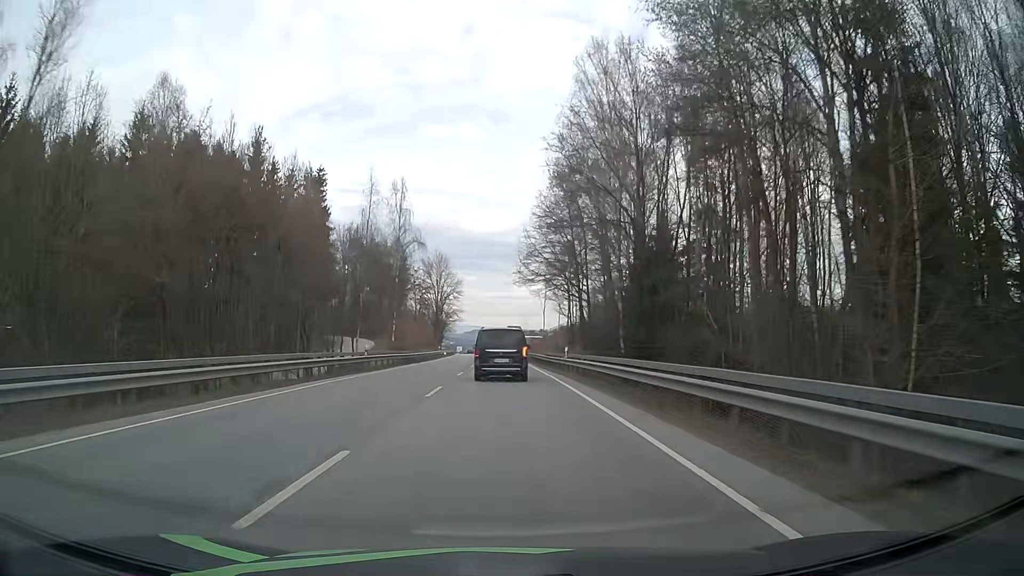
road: primary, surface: asphalt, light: Day
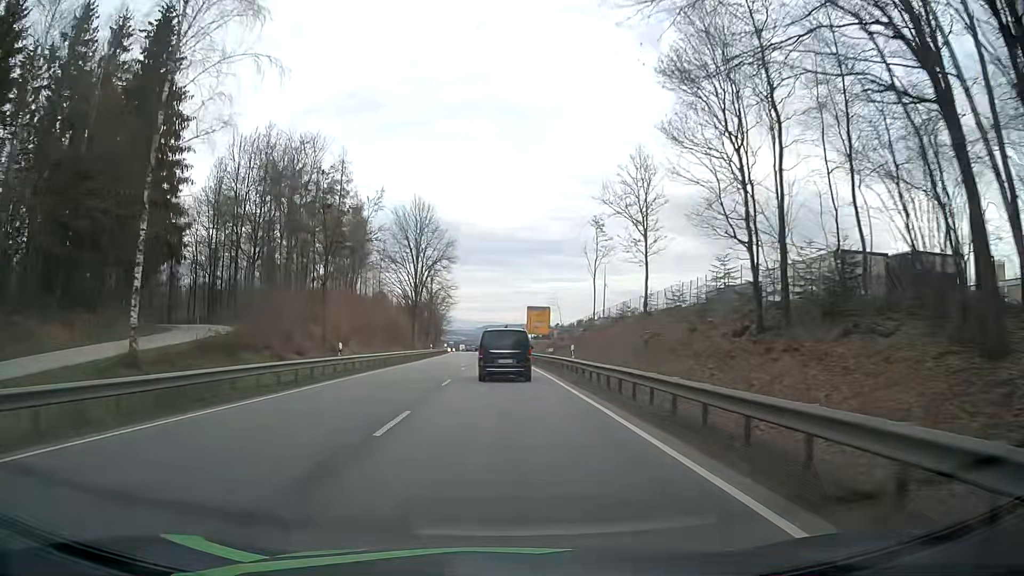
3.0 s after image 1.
(-0.5, +55.6) m; -1°
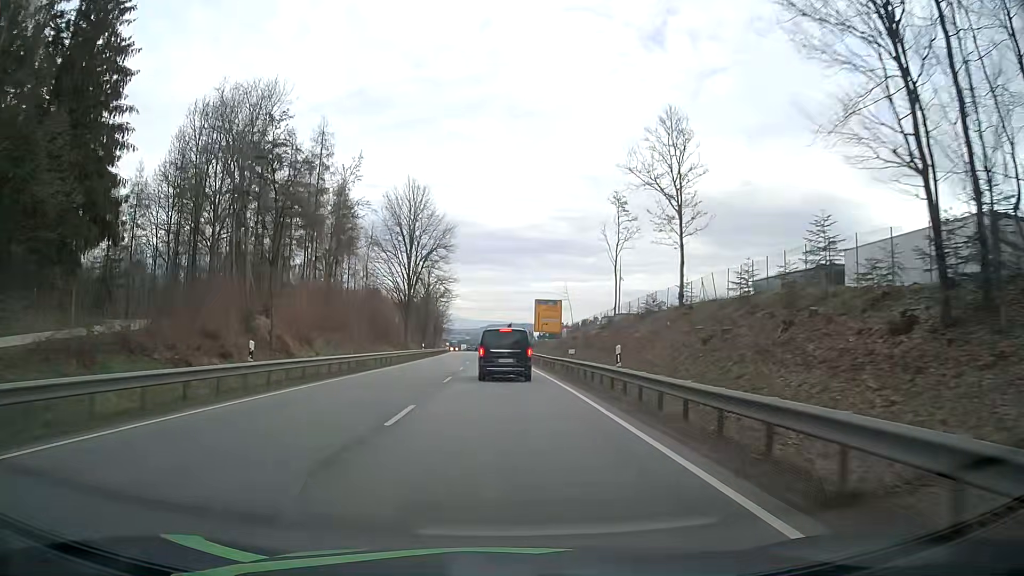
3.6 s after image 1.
(-0.1, +11.0) m; -1°
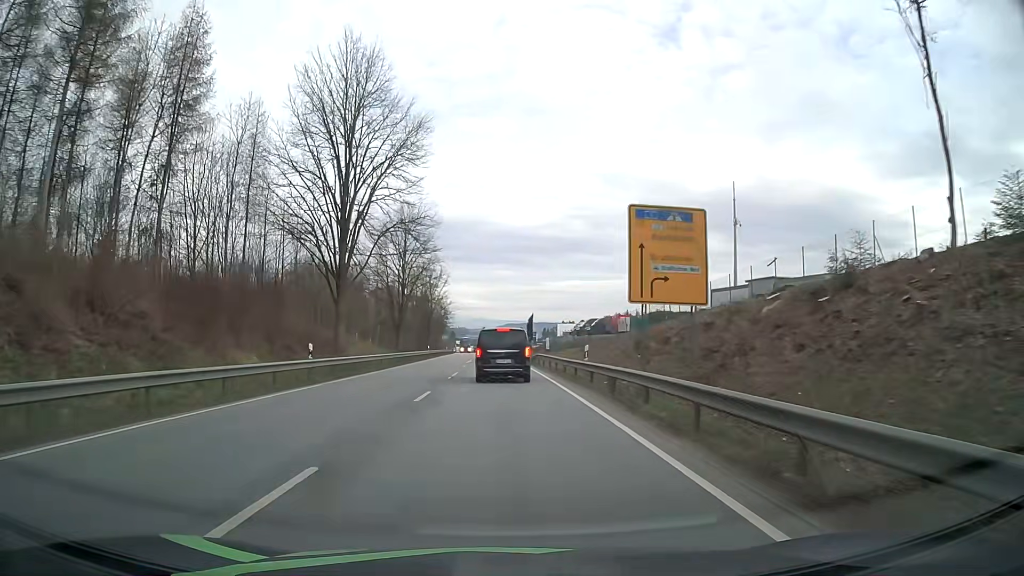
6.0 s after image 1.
(-0.2, +44.0) m; -1°
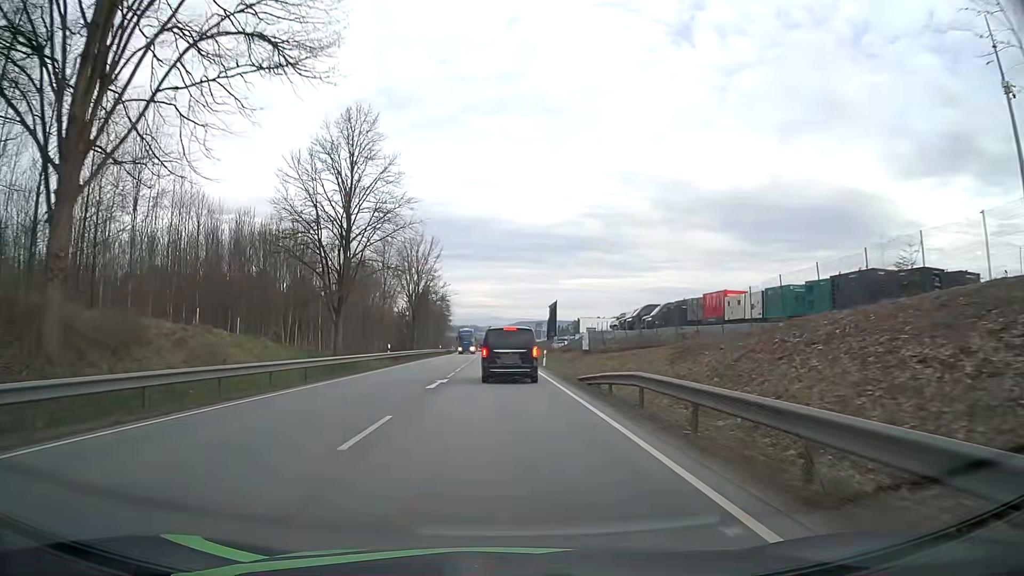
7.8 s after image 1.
(-0.2, +32.4) m; -1°
(0, +10) (0, +20) (0, +30) (-1, +40) (-1, +50) (-1, +60) (-1, +70) (-2, +80) (-2, +90) (-2, +100) m
